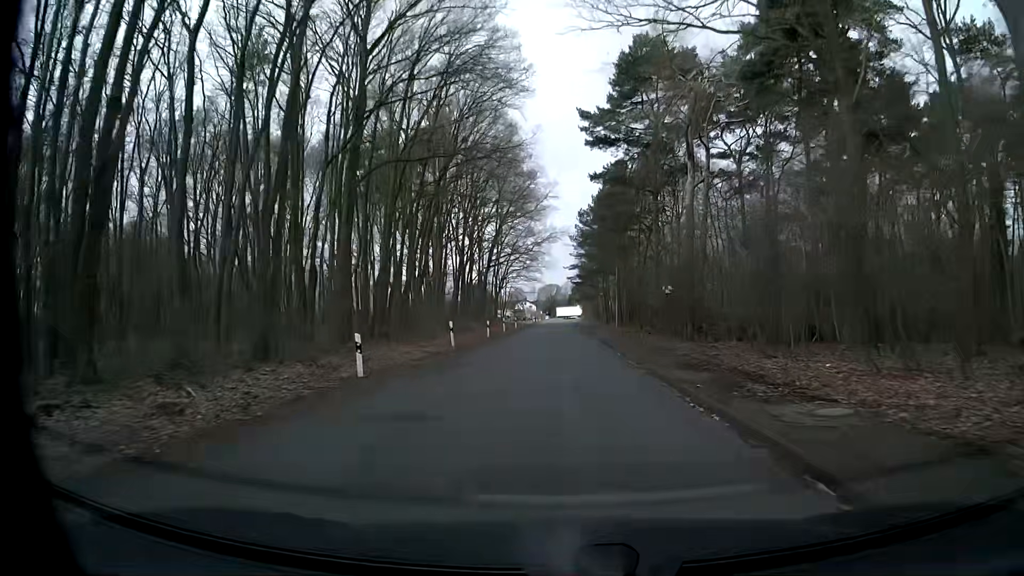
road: unclassified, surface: paved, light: Day
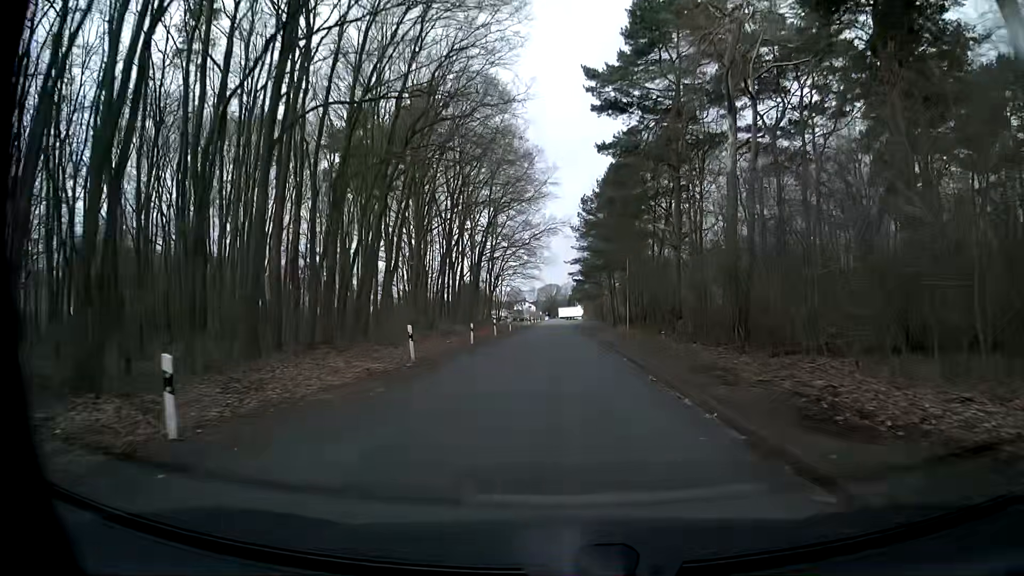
(-0.1, +8.2) m; 0°
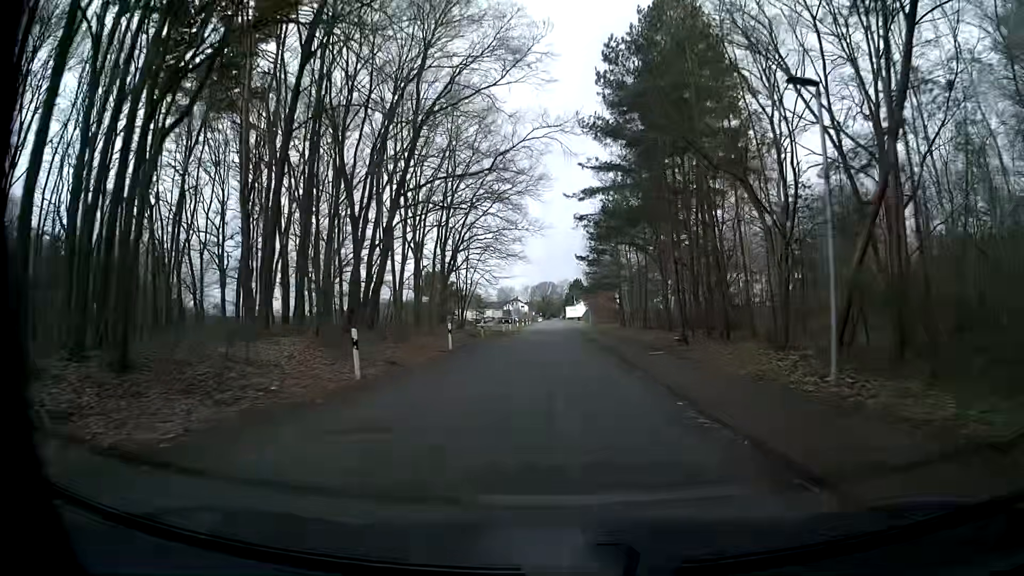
(-0.4, +33.3) m; -1°
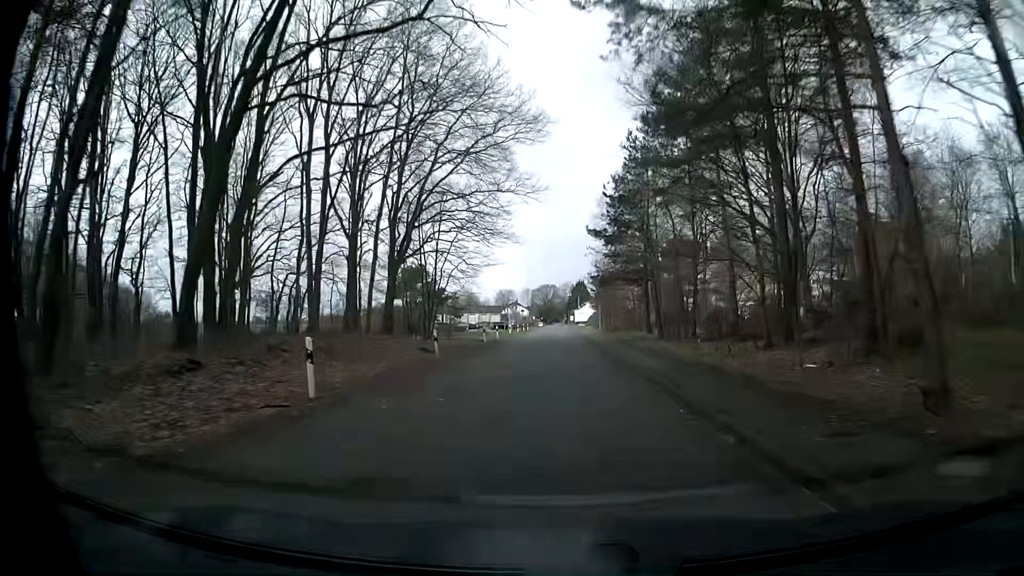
(+0.3, +17.1) m; +1°
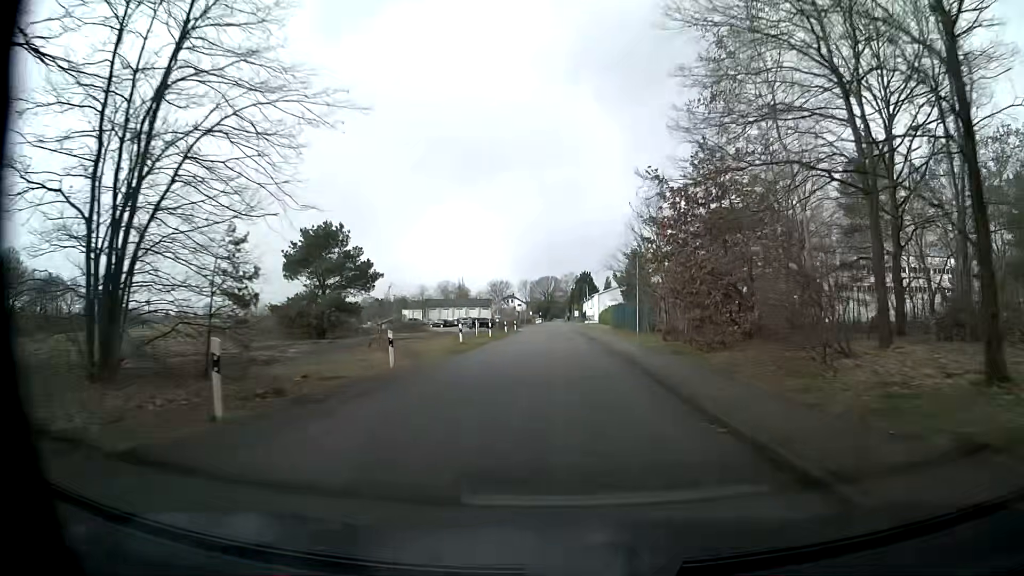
(-0.3, +35.0) m; 0°
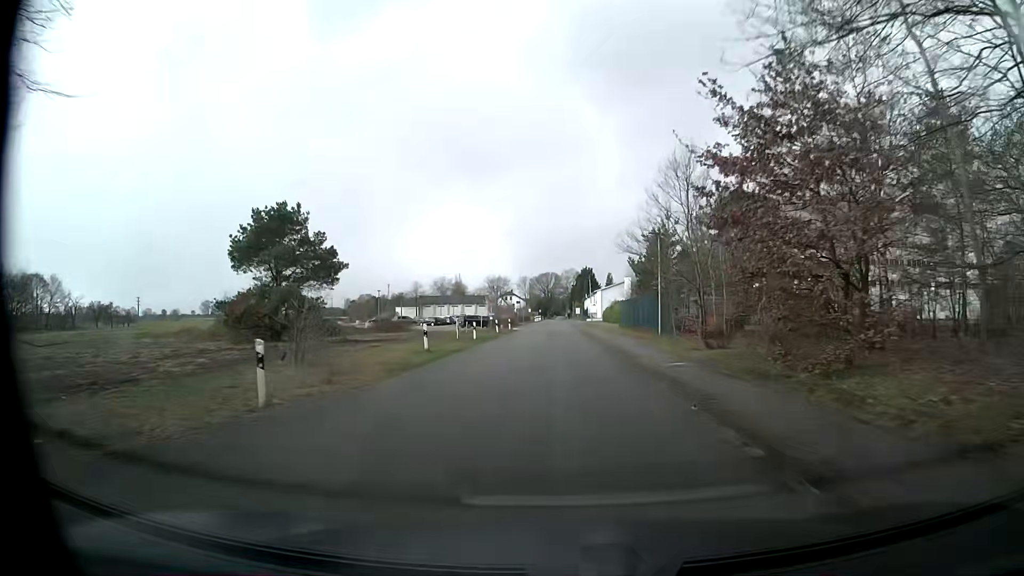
(0.0, +8.9) m; 0°
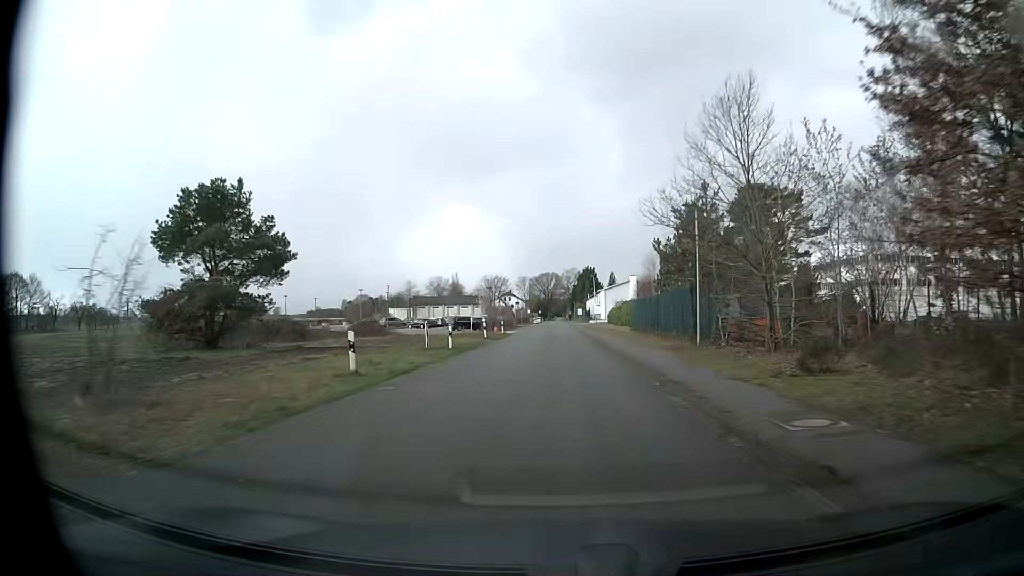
(0.0, +8.9) m; 0°
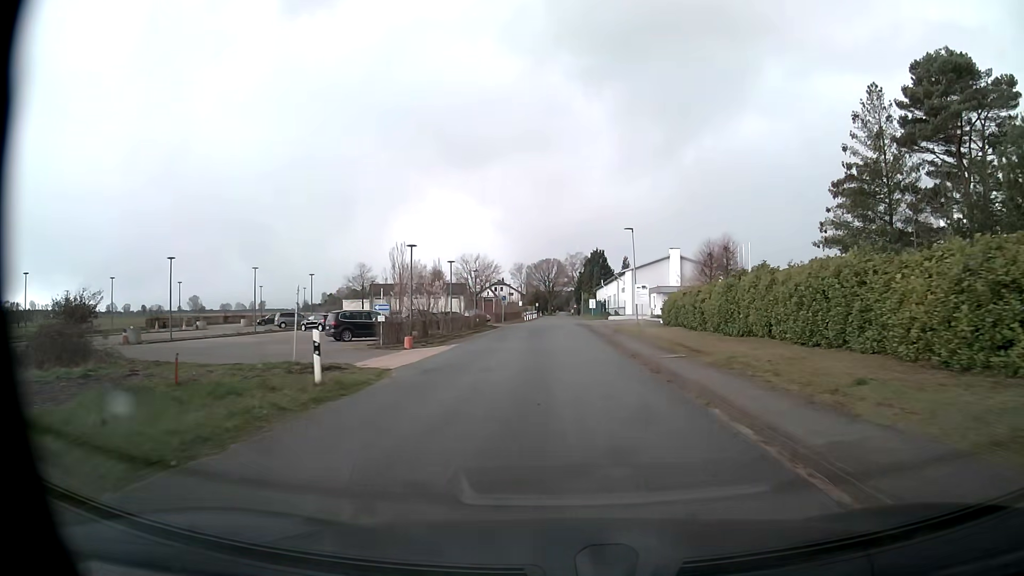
(-0.2, +44.0) m; -1°
(0, +10) (0, +20) (0, +30) (0, +40) (0, +50) (0, +60) (0, +70) (0, +80) (0, +90) (0, +100) m
